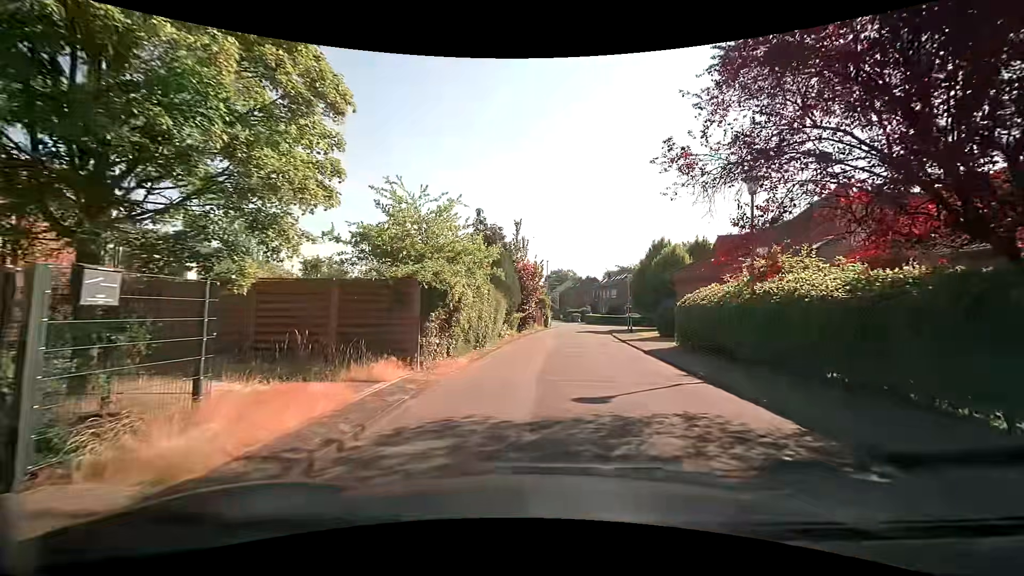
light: Day
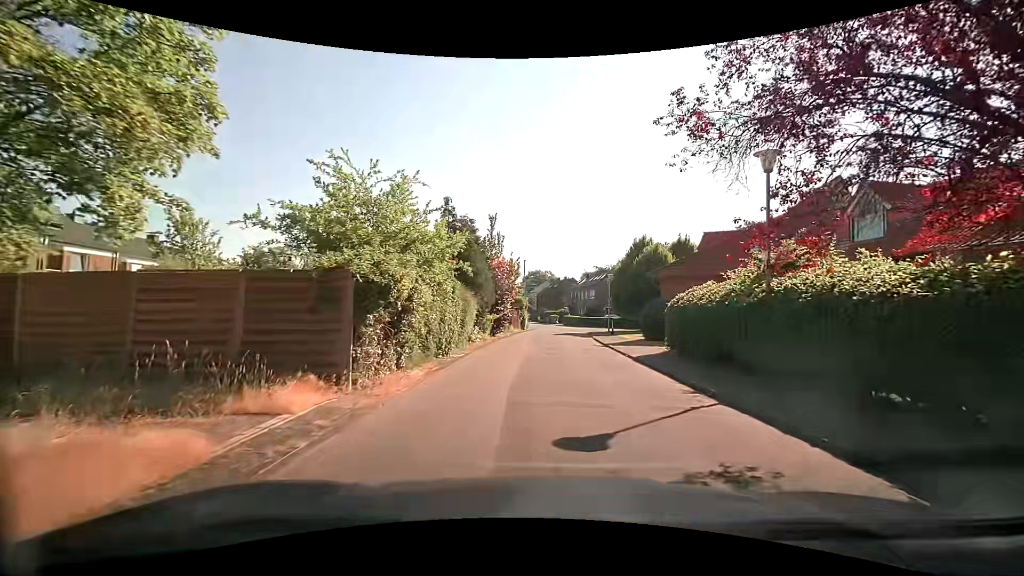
(+0.1, +2.5) m; +4°
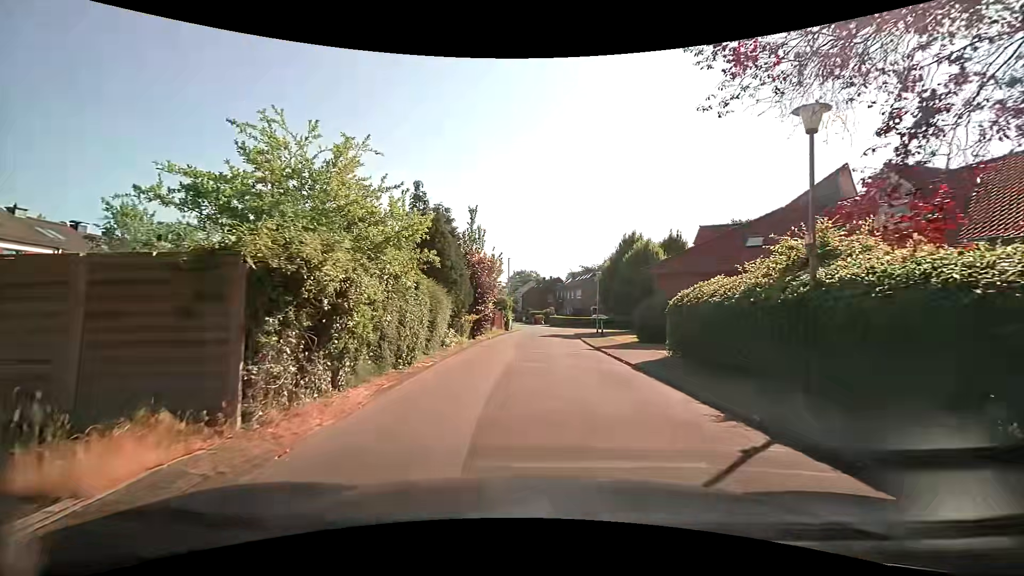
(0.0, +2.6) m; +3°
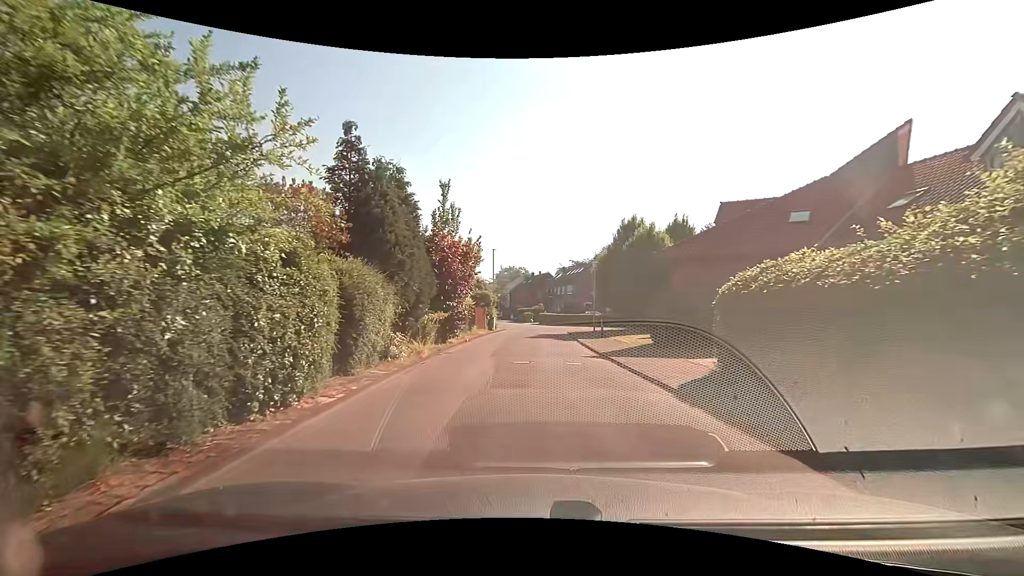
(0.0, +5.6) m; 0°
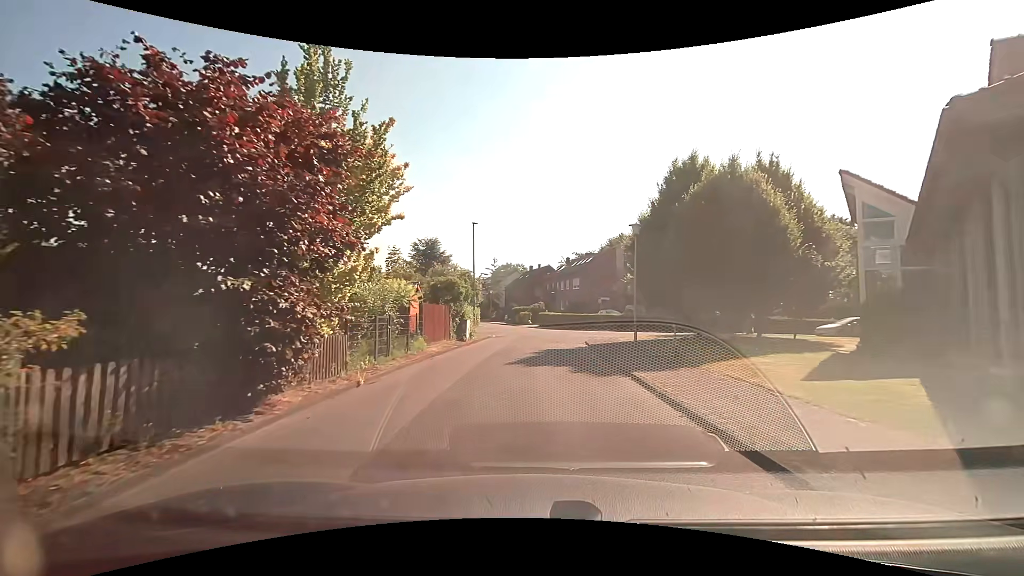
(+0.2, +15.2) m; +2°
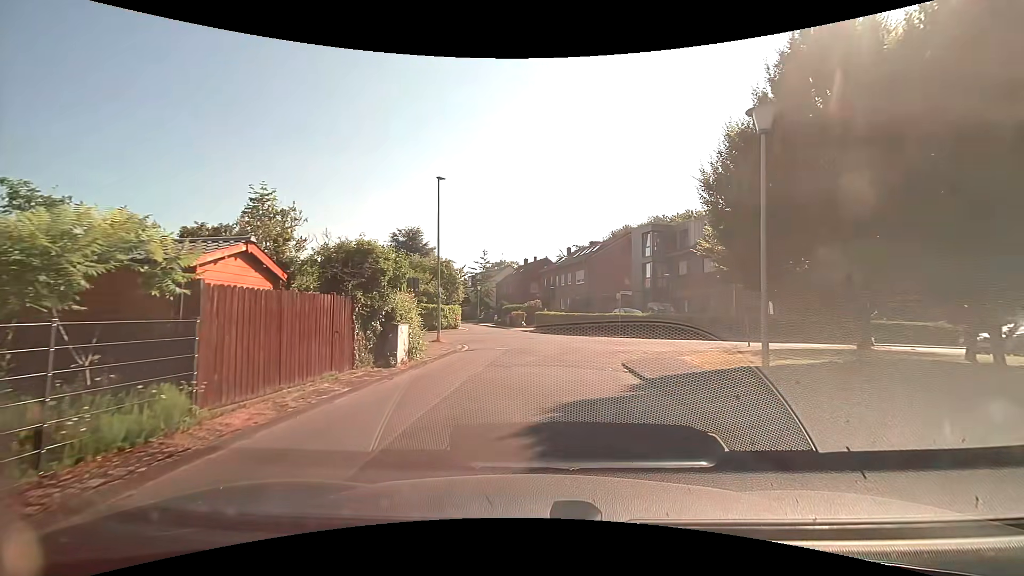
(-0.2, +11.8) m; 0°
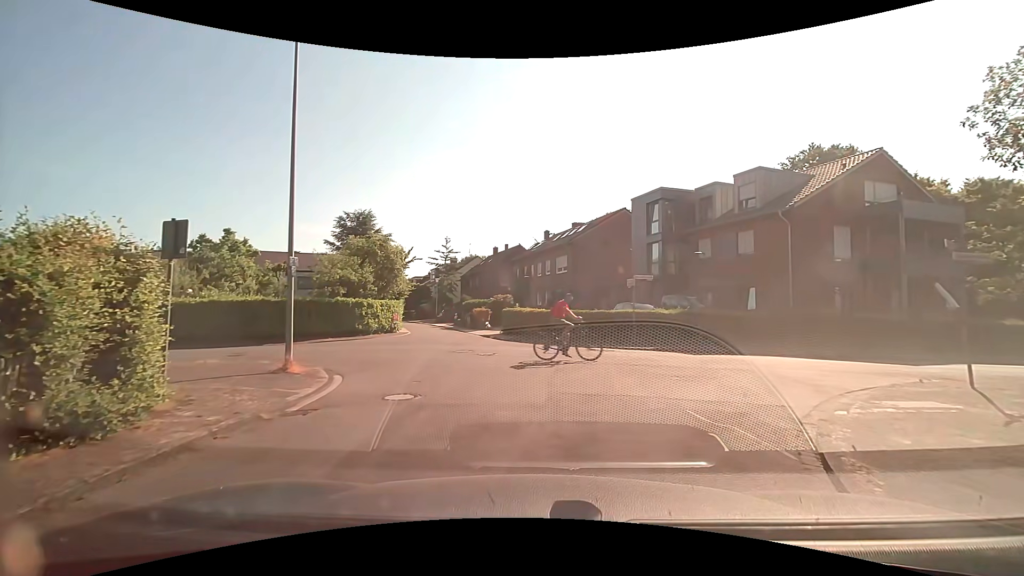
(+0.1, +12.0) m; +2°
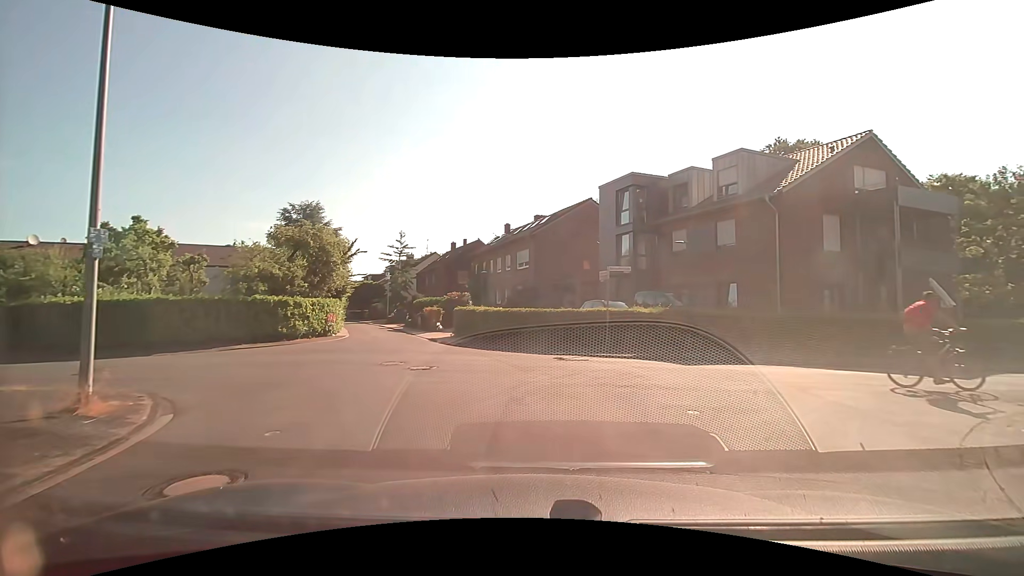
(+0.2, +3.7) m; +3°
